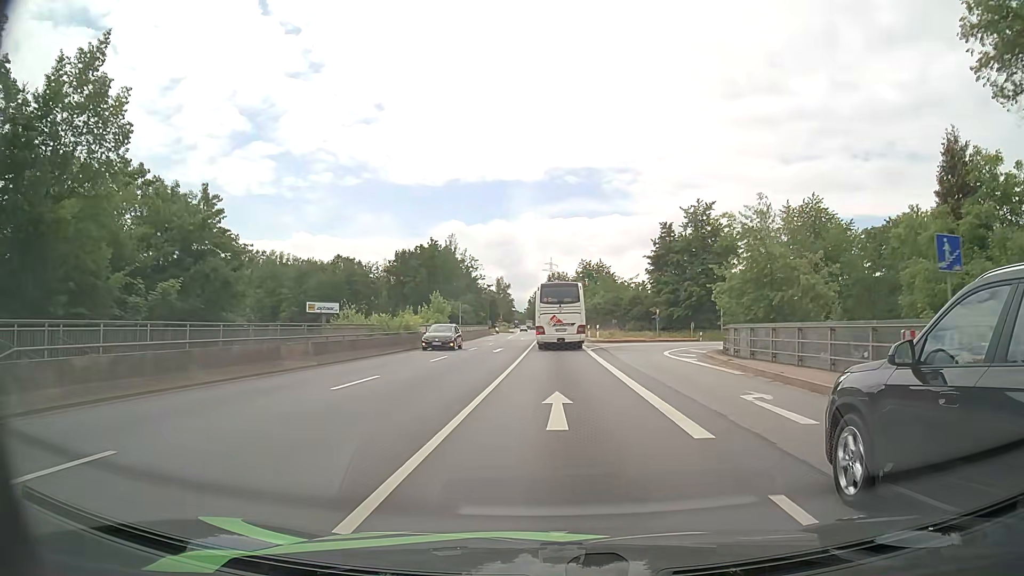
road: primary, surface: asphalt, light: Day
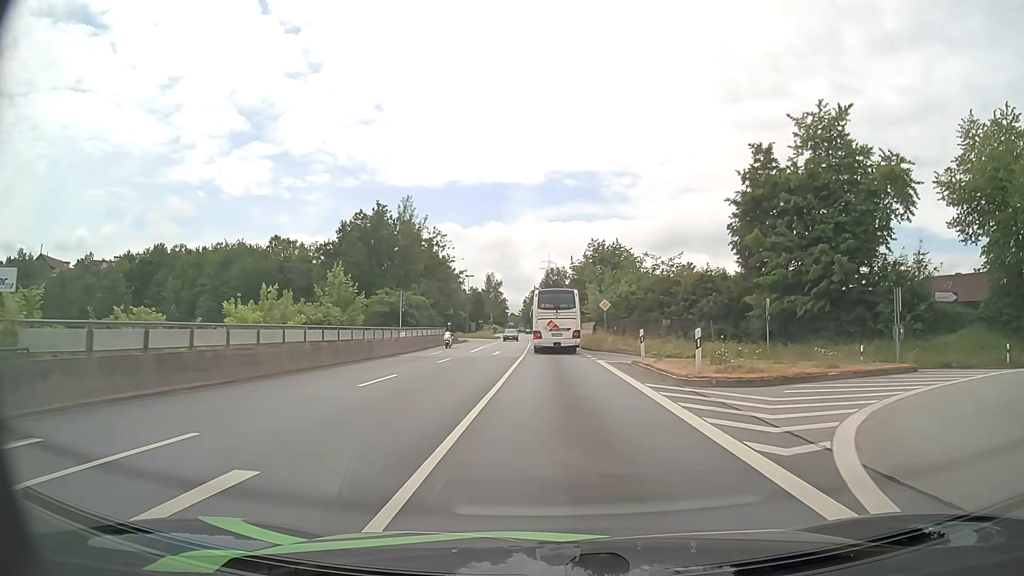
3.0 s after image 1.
(+0.1, +34.1) m; 0°
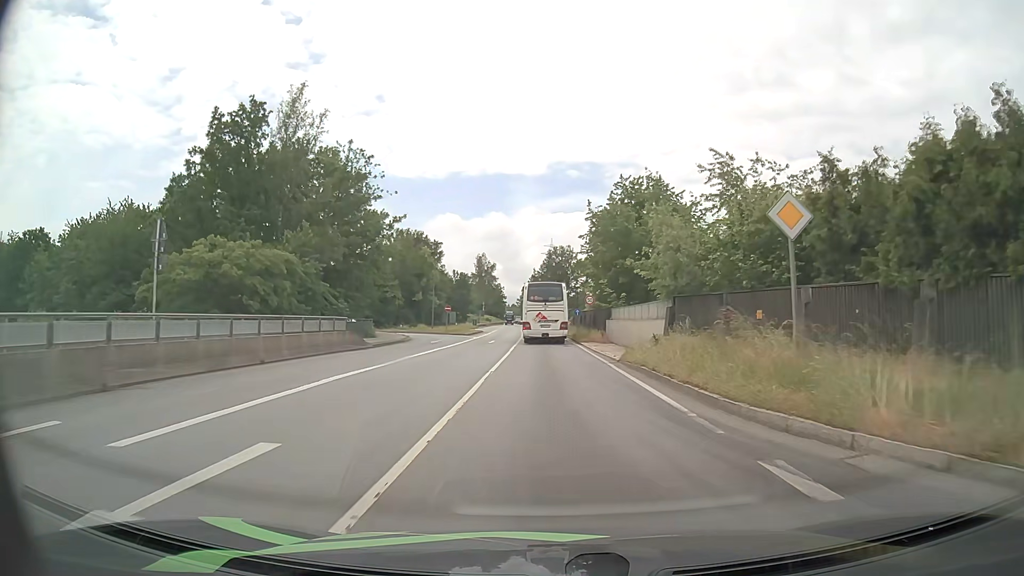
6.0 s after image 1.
(+0.1, +34.9) m; 0°
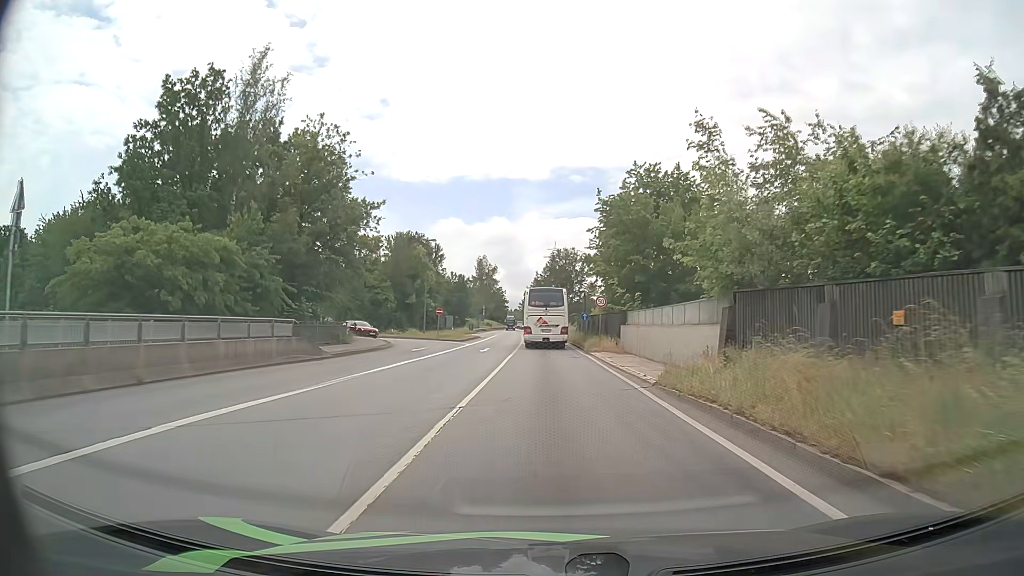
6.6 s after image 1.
(0.0, +6.8) m; 0°
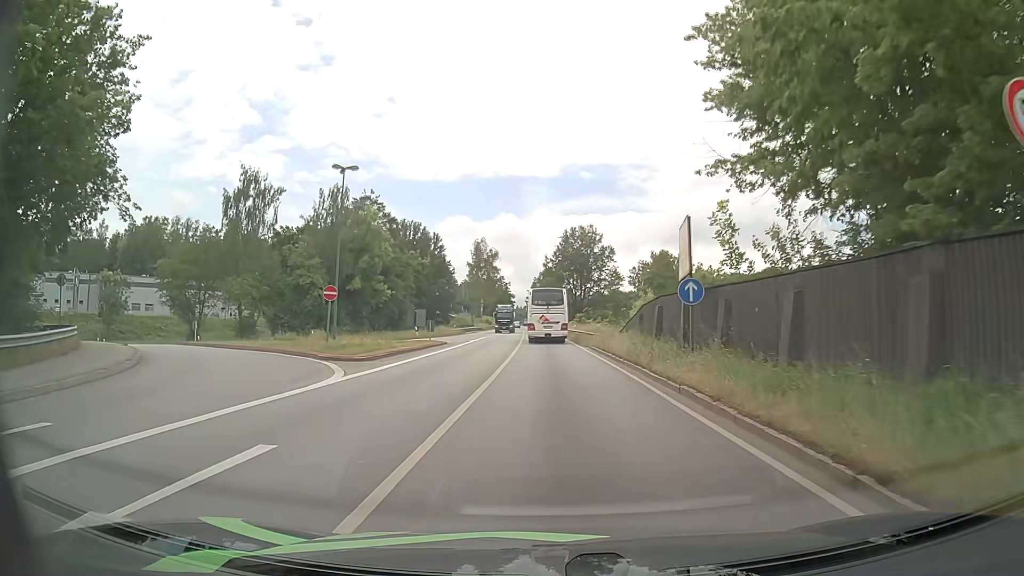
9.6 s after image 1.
(-0.3, +32.9) m; -1°
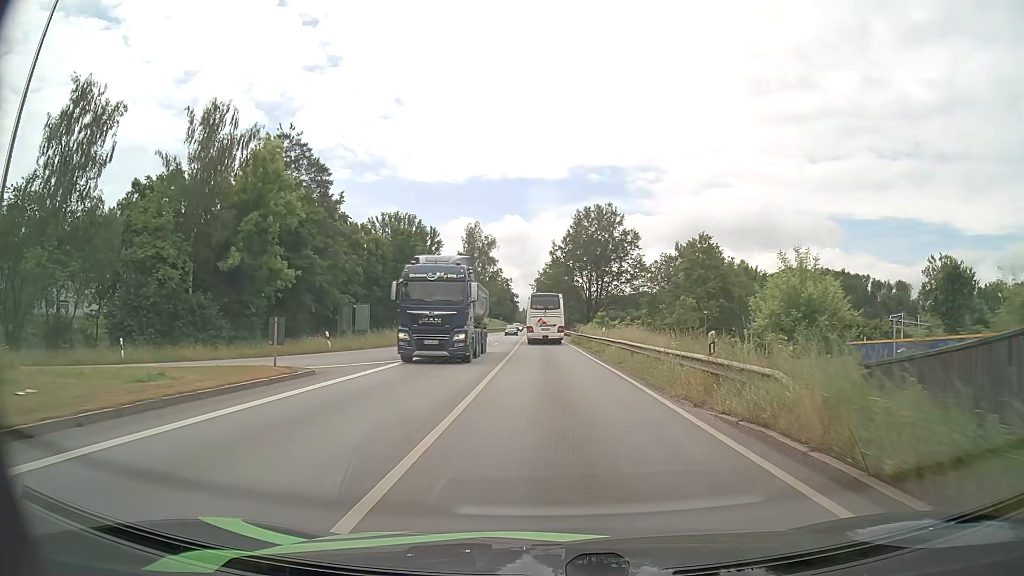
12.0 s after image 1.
(0.0, +26.7) m; 0°
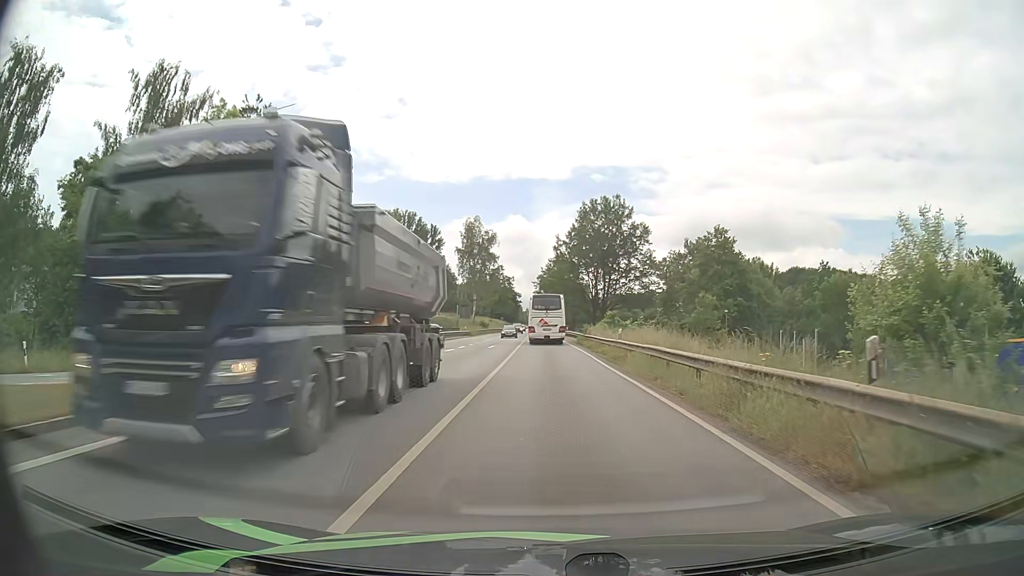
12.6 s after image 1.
(0.0, +6.9) m; 0°
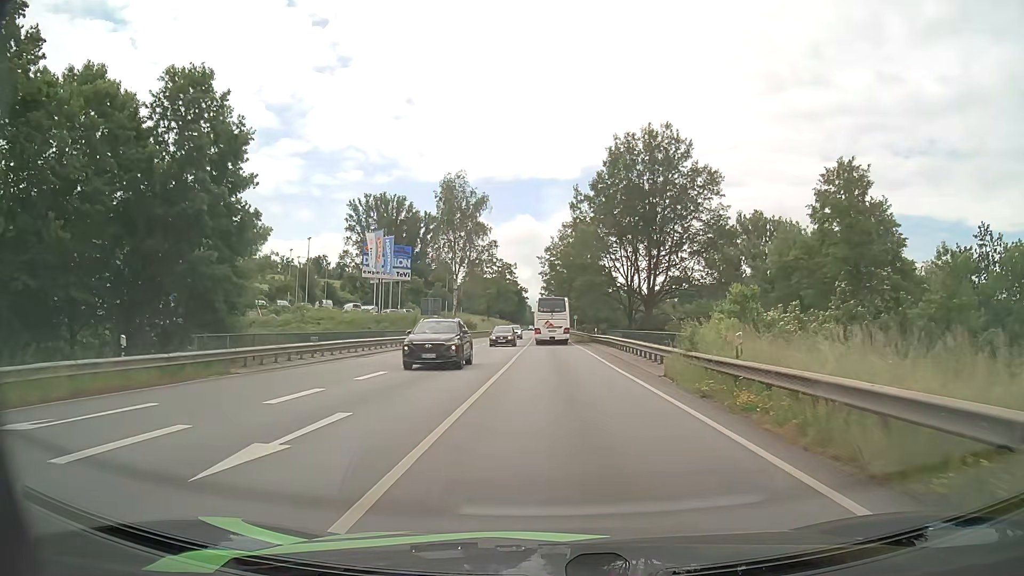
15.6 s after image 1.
(-0.3, +36.1) m; -1°
(0, +10) (0, +20) (0, +30) (0, +40) (0, +50) (0, +60) (0, +70) (0, +80) (0, +90) (0, +100) m
